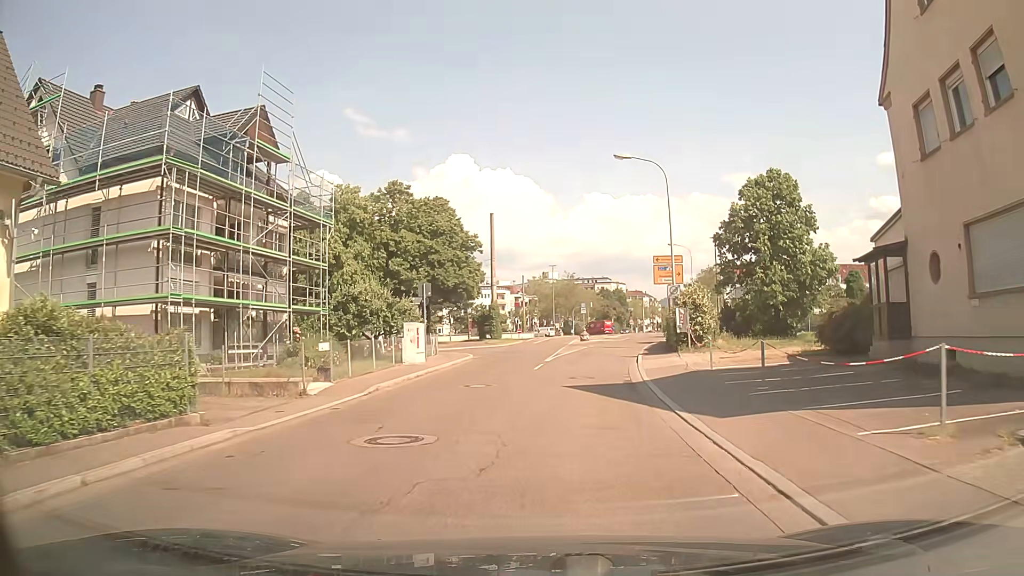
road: tertiary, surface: asphalt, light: Day
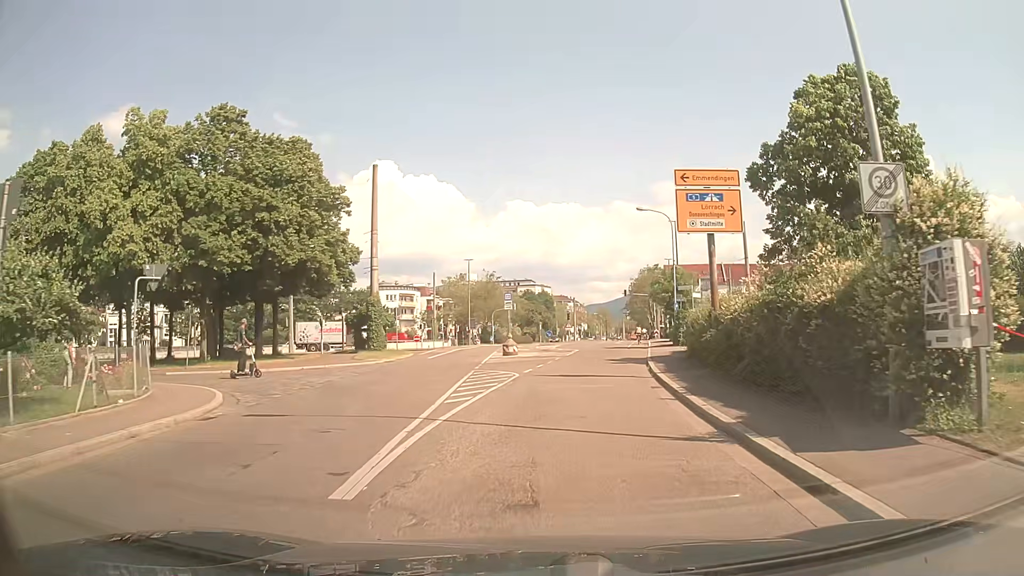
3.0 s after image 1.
(+1.5, +23.2) m; +8°
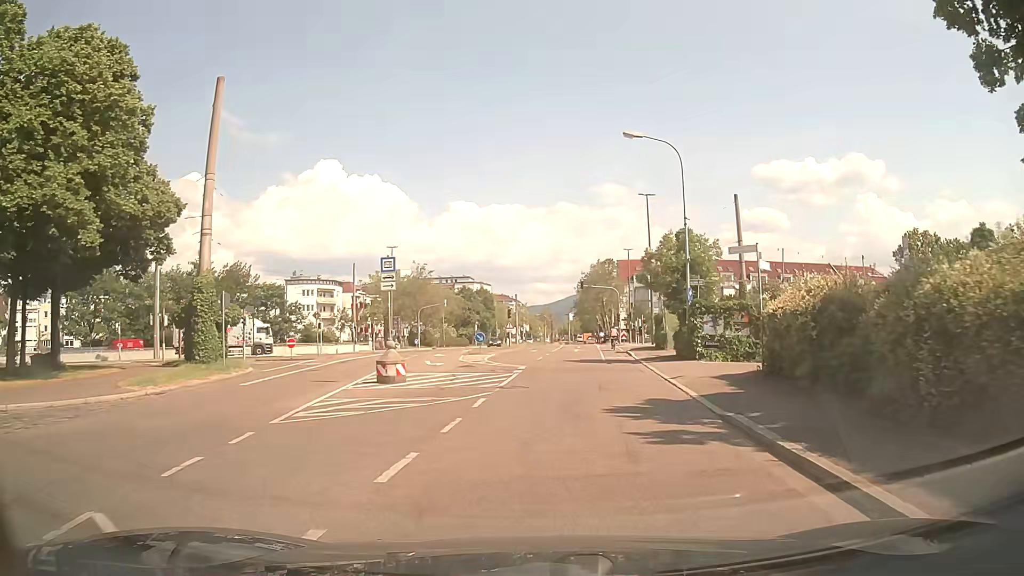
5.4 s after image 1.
(+0.6, +18.1) m; +4°
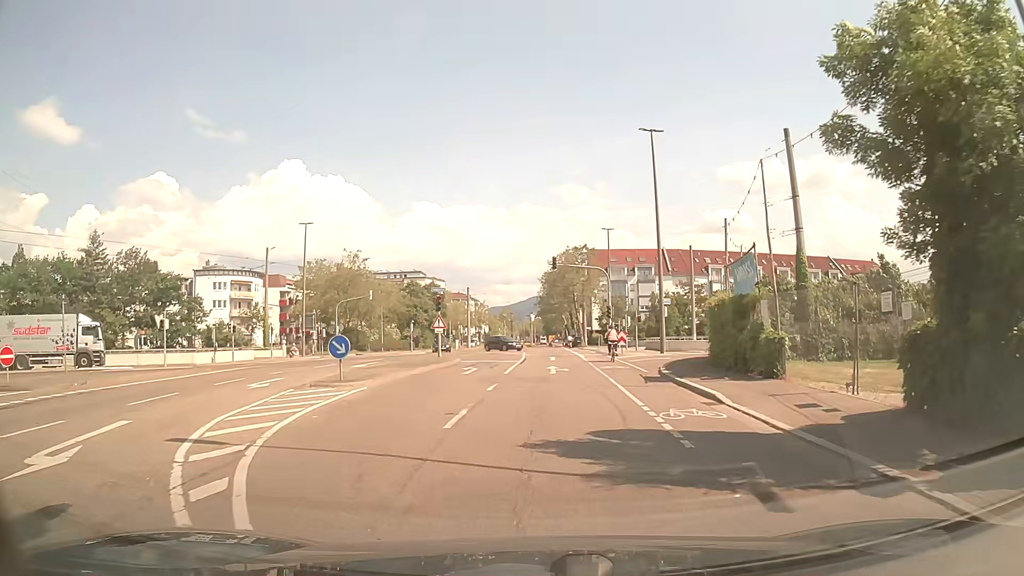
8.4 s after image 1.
(+1.0, +22.0) m; +4°
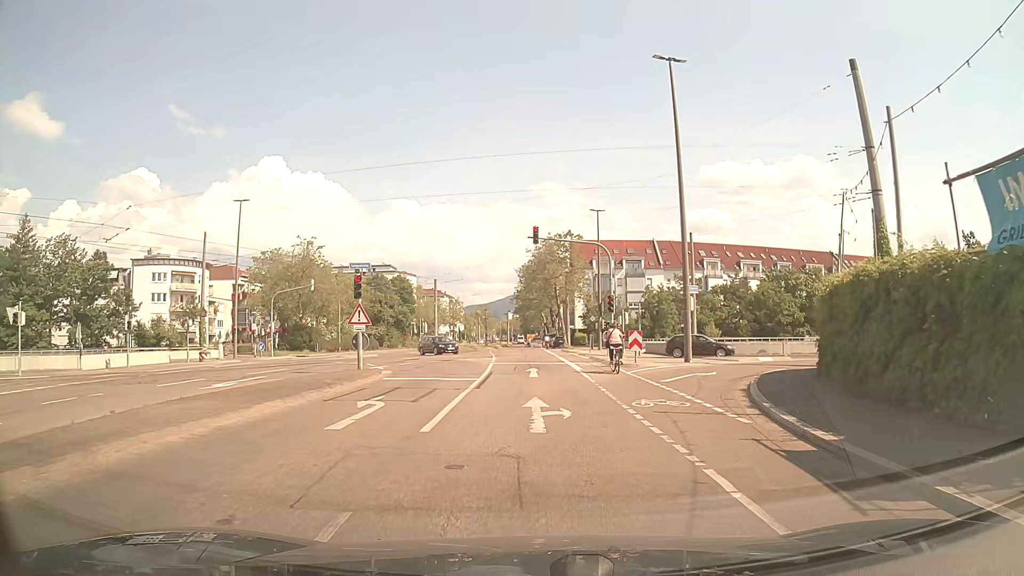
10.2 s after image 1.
(+0.2, +12.2) m; +1°
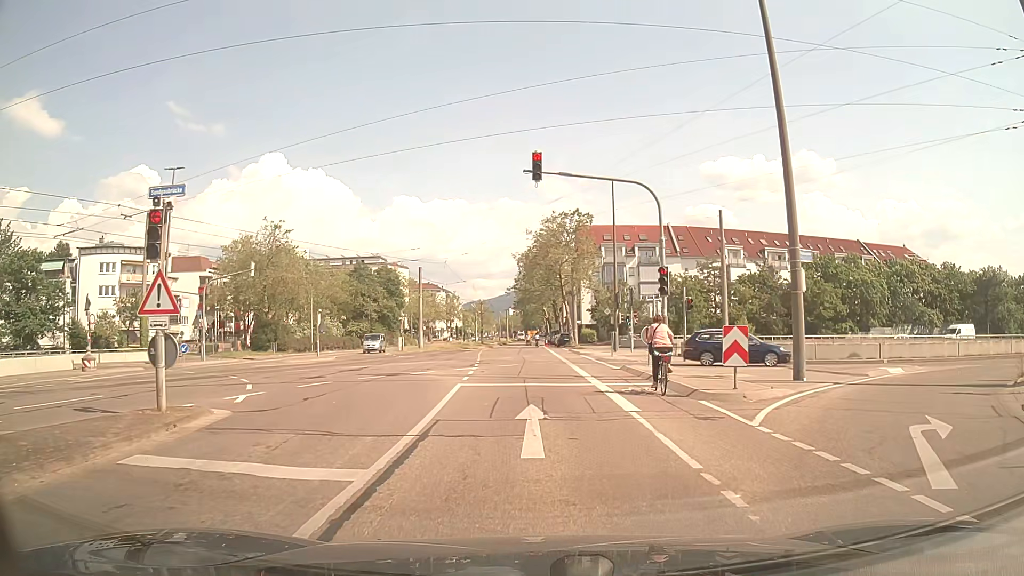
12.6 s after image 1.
(+0.2, +12.8) m; +1°
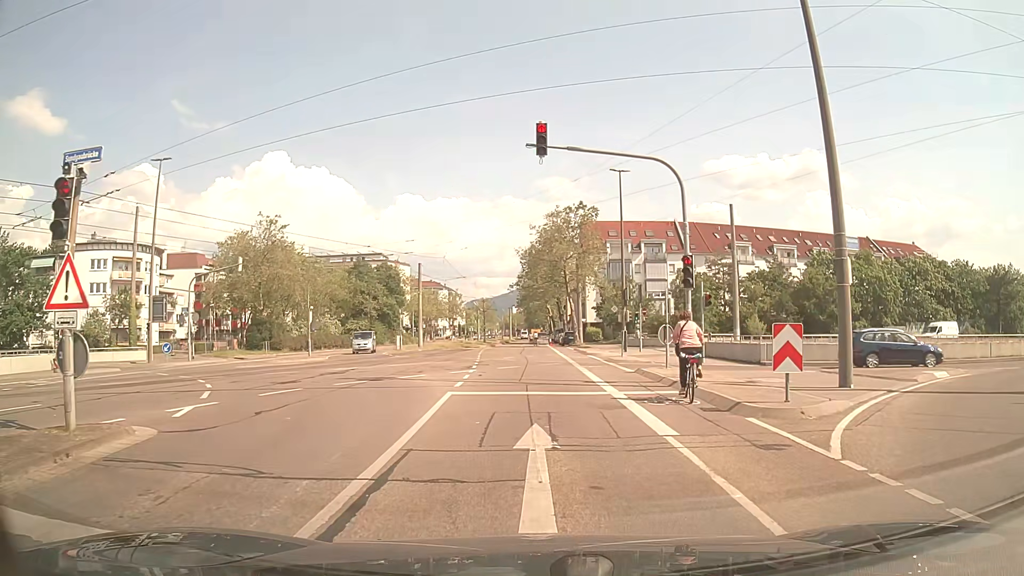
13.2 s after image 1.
(0.0, +2.6) m; -1°
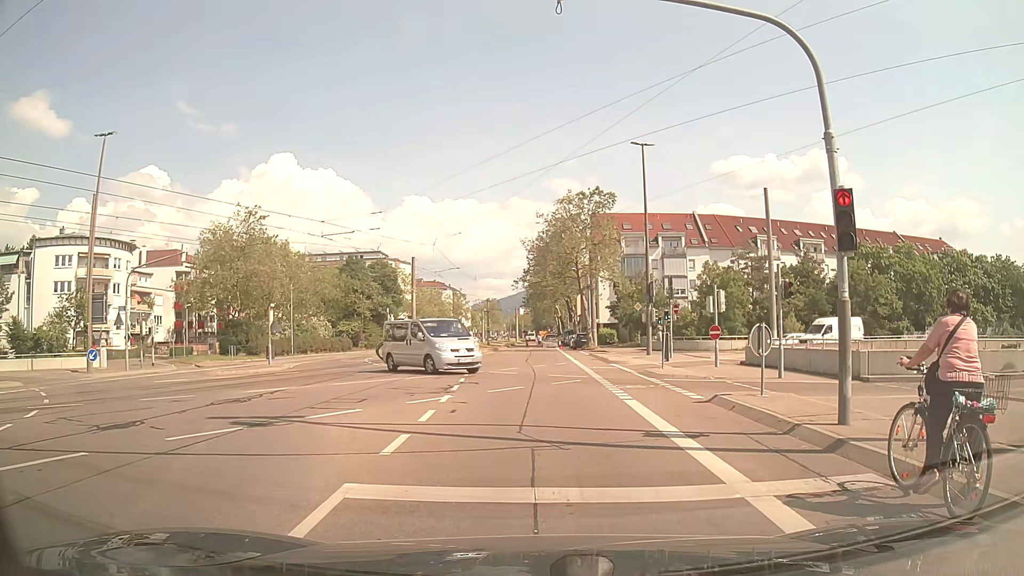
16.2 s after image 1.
(0.0, +8.1) m; +1°
